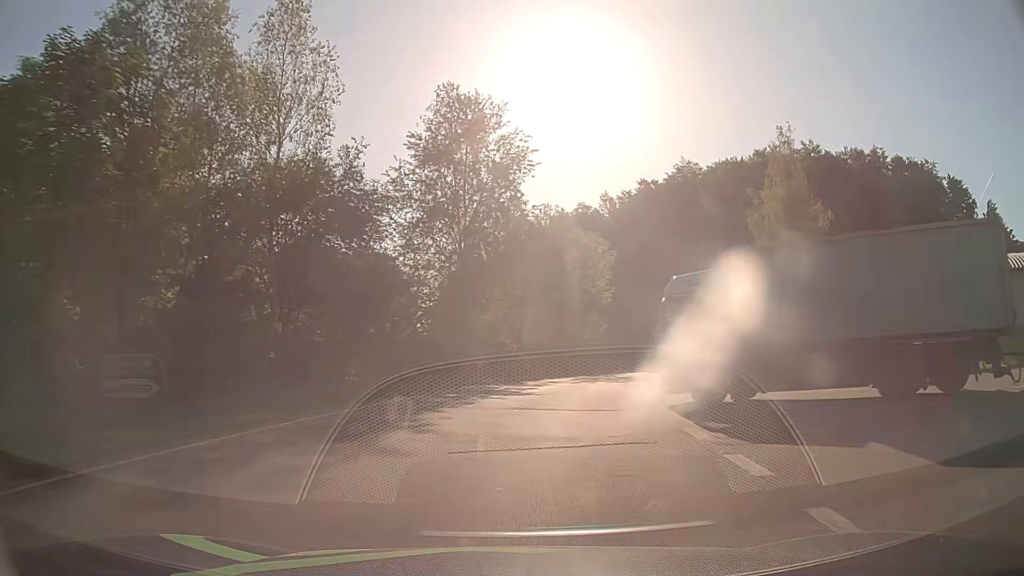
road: tertiary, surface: asphalt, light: Day
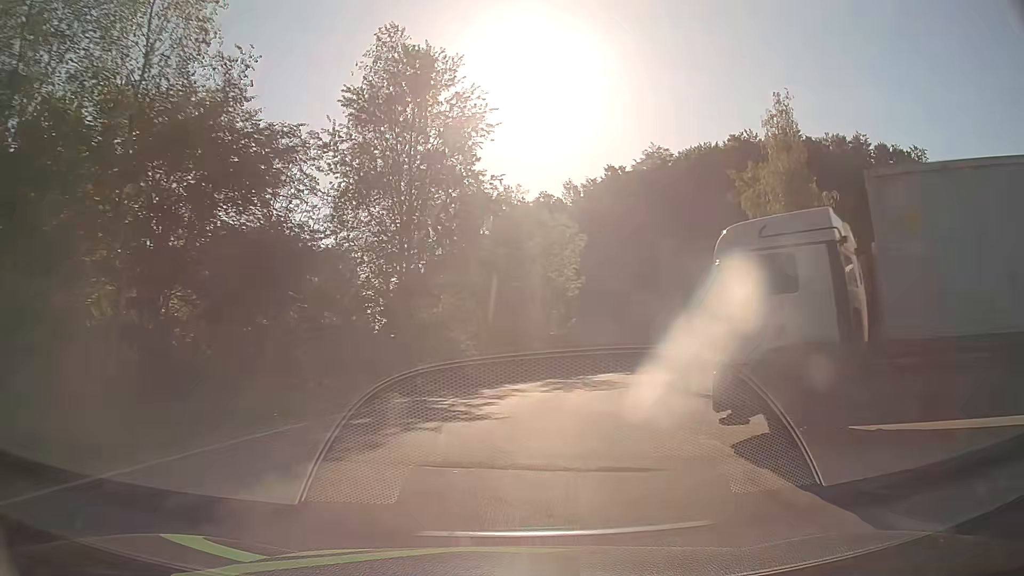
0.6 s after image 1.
(+0.3, +7.4) m; +4°
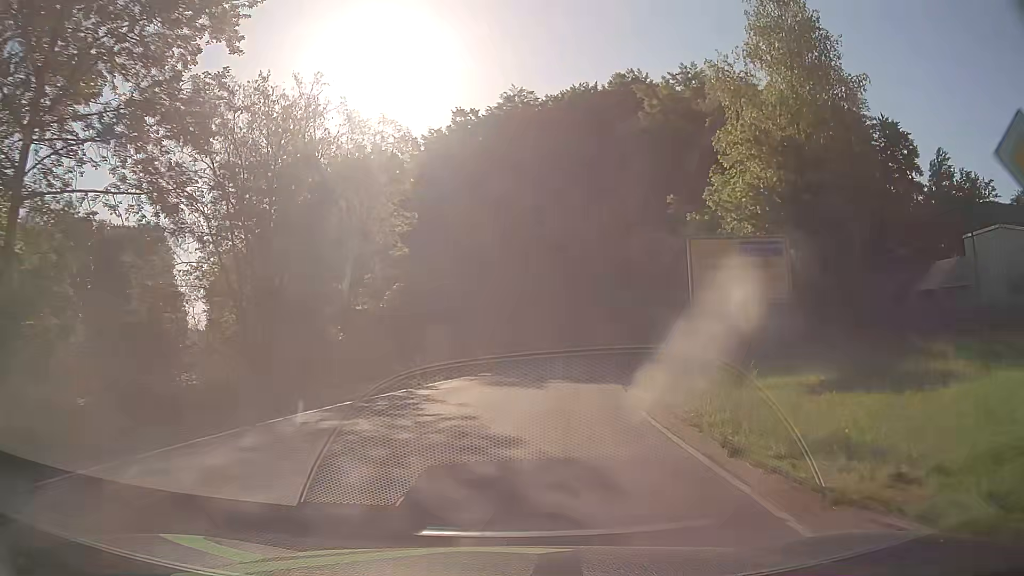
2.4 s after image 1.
(+2.7, +21.9) m; +14°
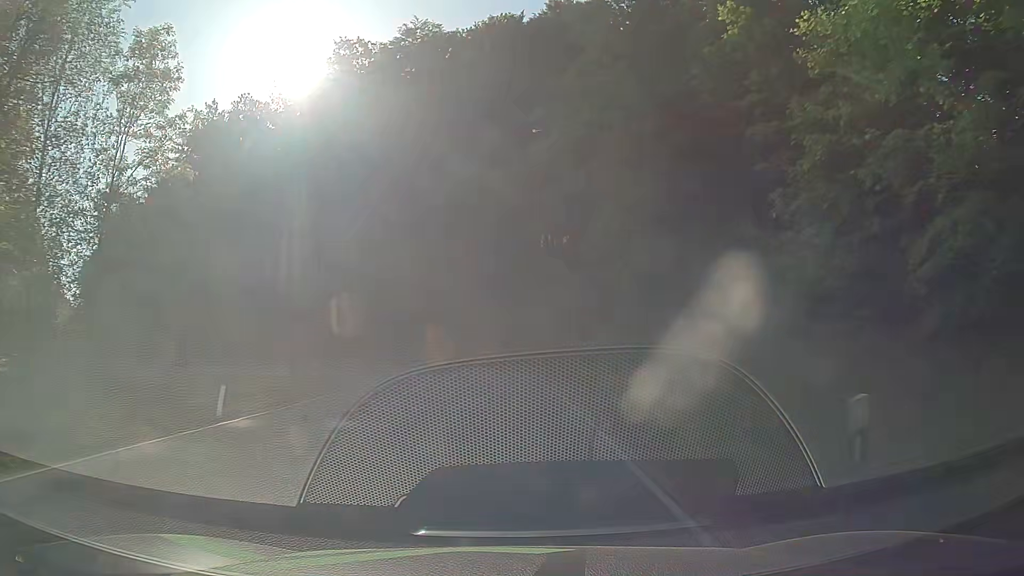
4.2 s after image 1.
(+1.8, +20.1) m; +8°
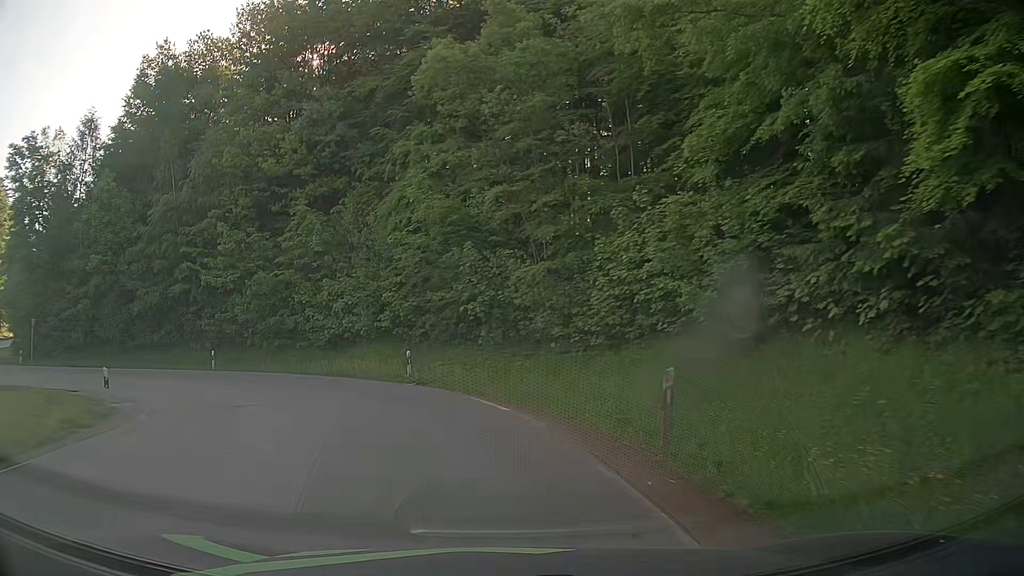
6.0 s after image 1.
(+0.2, +17.8) m; -2°
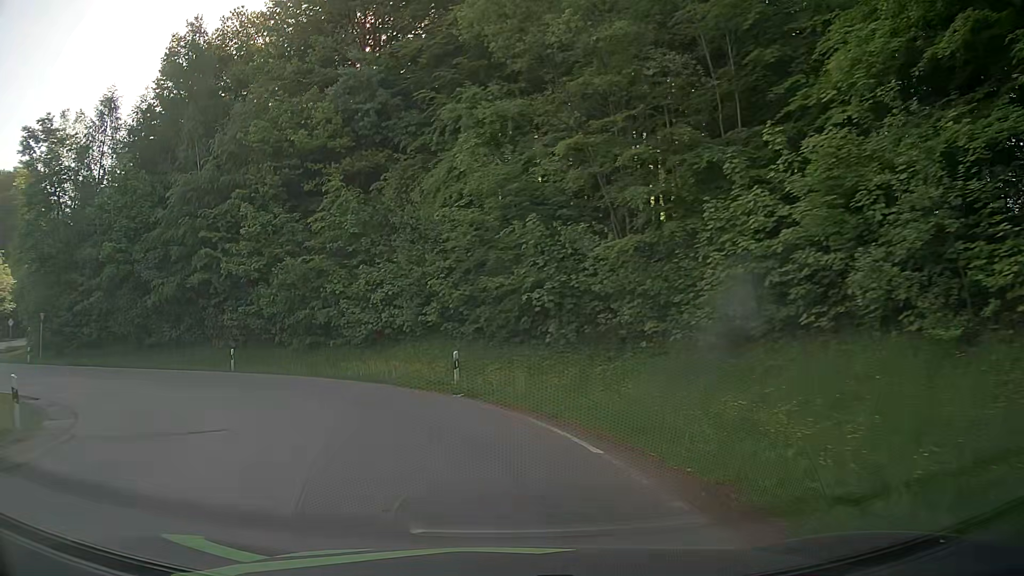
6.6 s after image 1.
(-0.1, +5.4) m; -4°
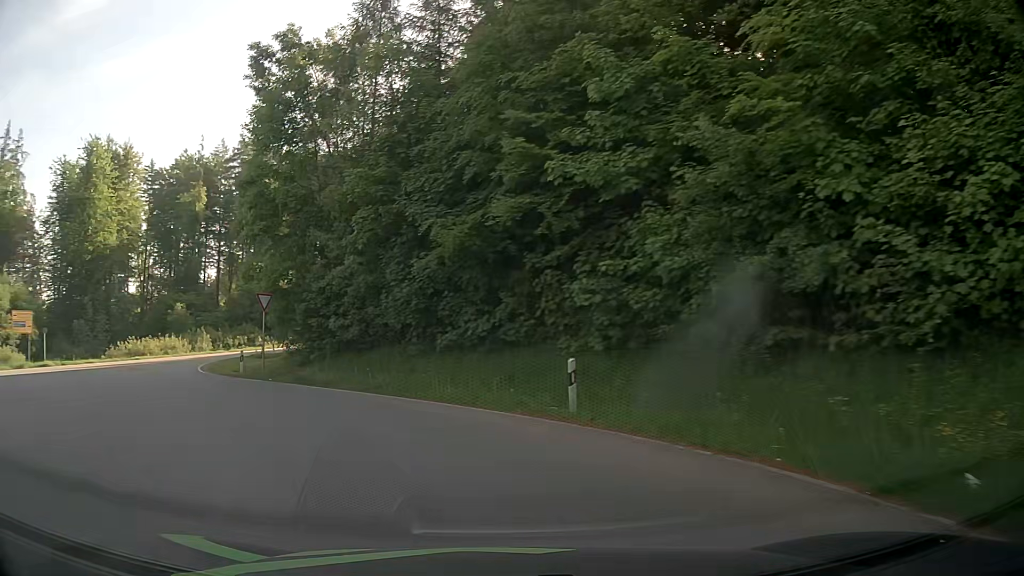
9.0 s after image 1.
(-5.1, +19.1) m; -35°
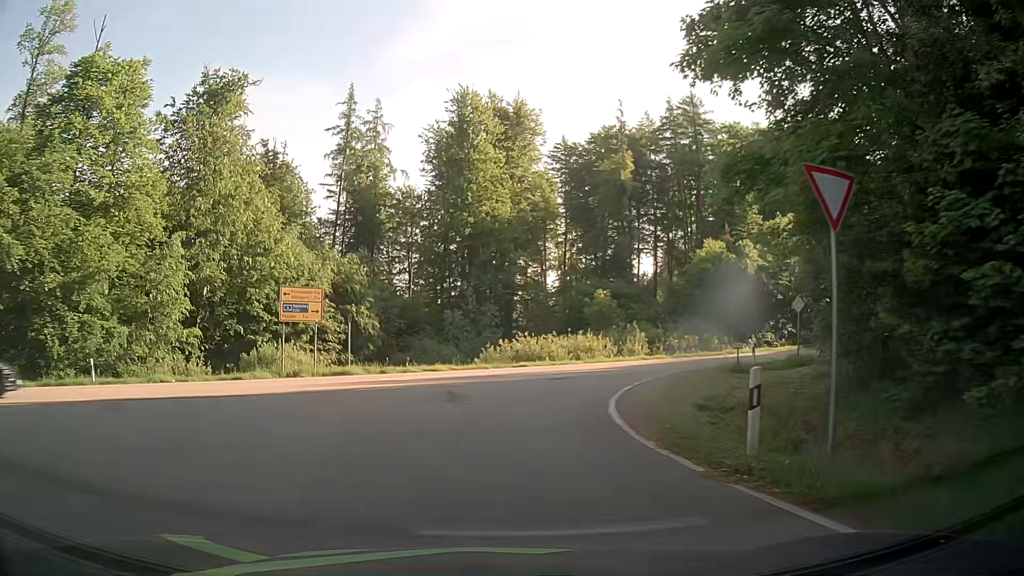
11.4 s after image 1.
(-7.6, +18.0) m; -39°
(0, +10) (+1, +20) (+6, +29) (+13, +36) (+20, +42) (+28, +49) (+35, +56) (+43, +63) (+50, +70) (+57, +77) m
